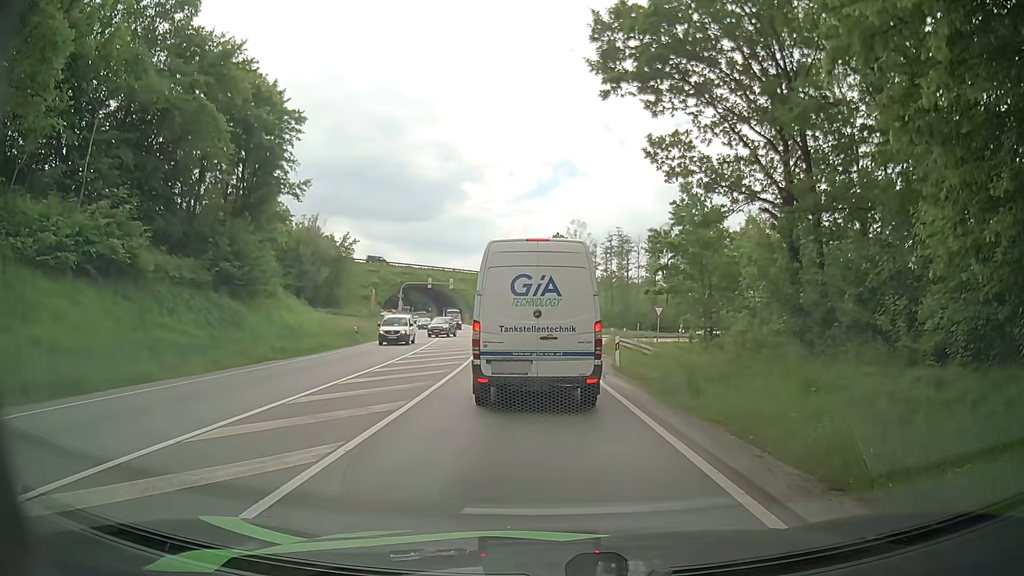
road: primary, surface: asphalt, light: Day
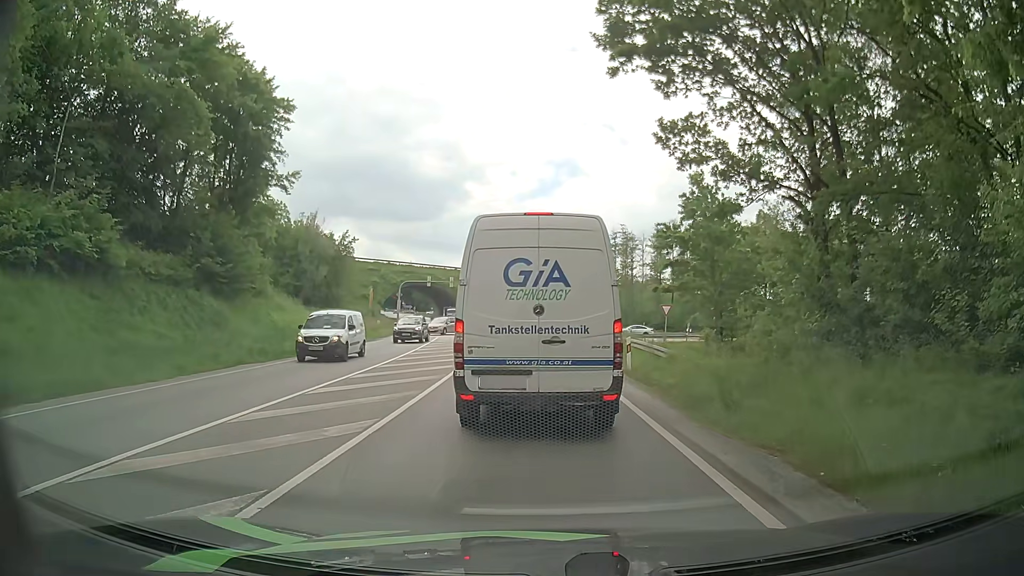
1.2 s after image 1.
(-0.1, +2.3) m; -2°
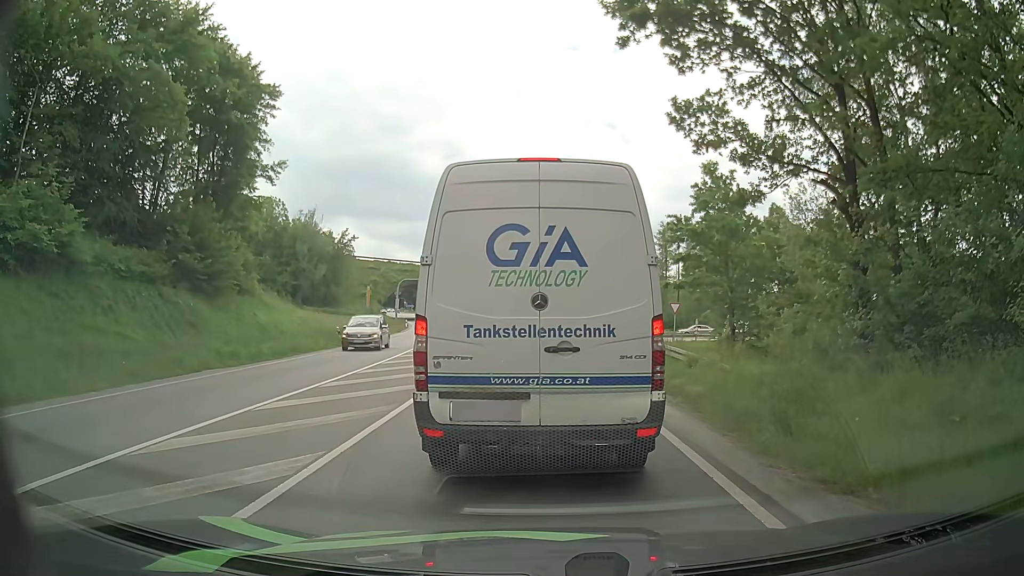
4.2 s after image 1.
(0.0, +2.5) m; 0°
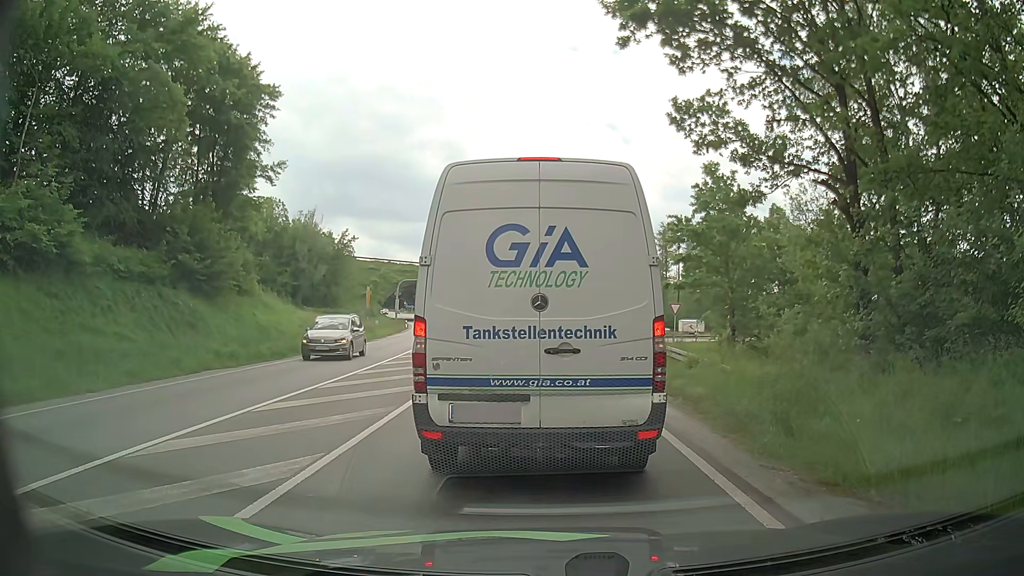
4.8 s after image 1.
(0.0, +0.1) m; 0°
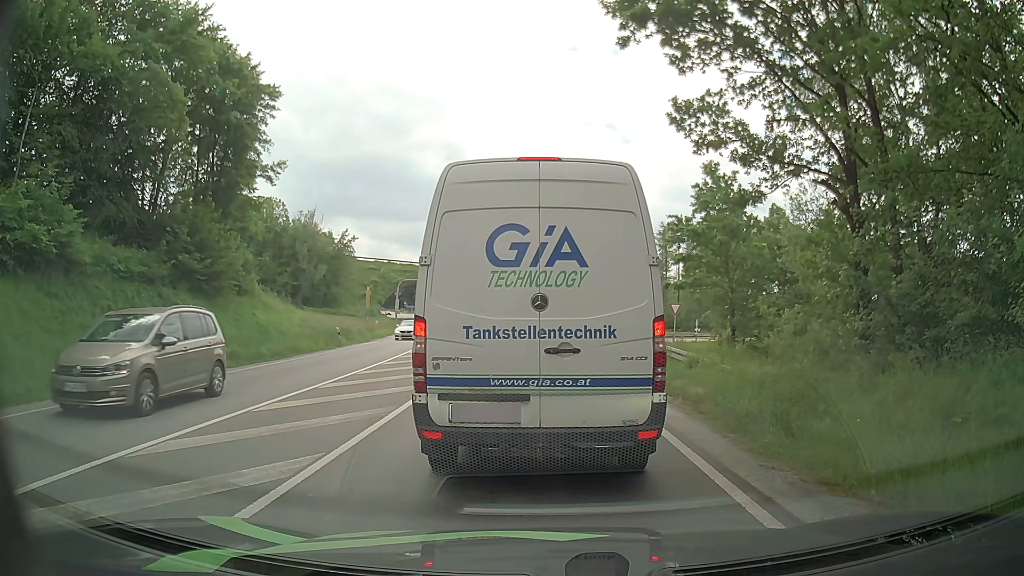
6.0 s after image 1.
(0.0, 0.0) m; 0°
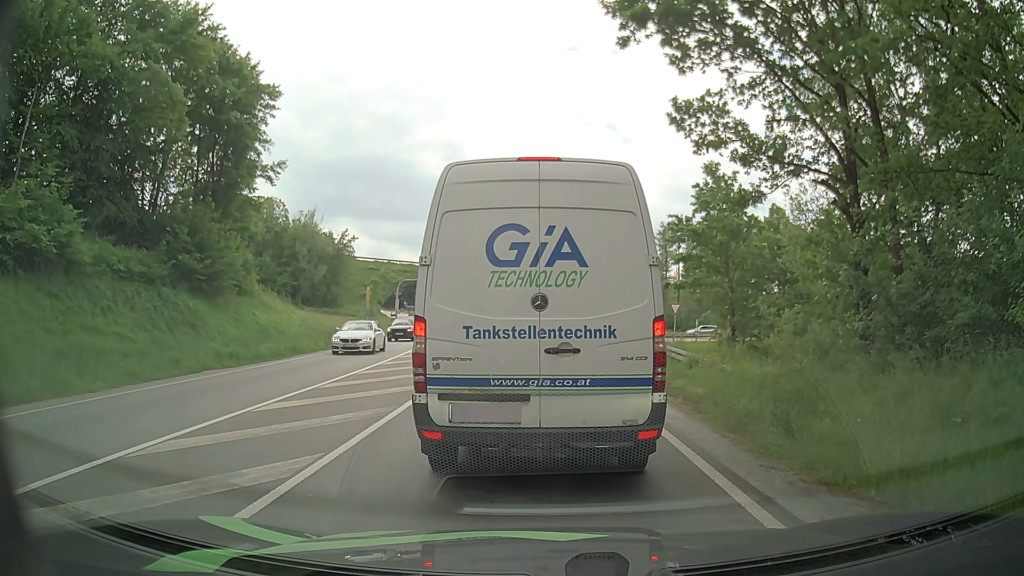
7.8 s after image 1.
(0.0, 0.0) m; 0°
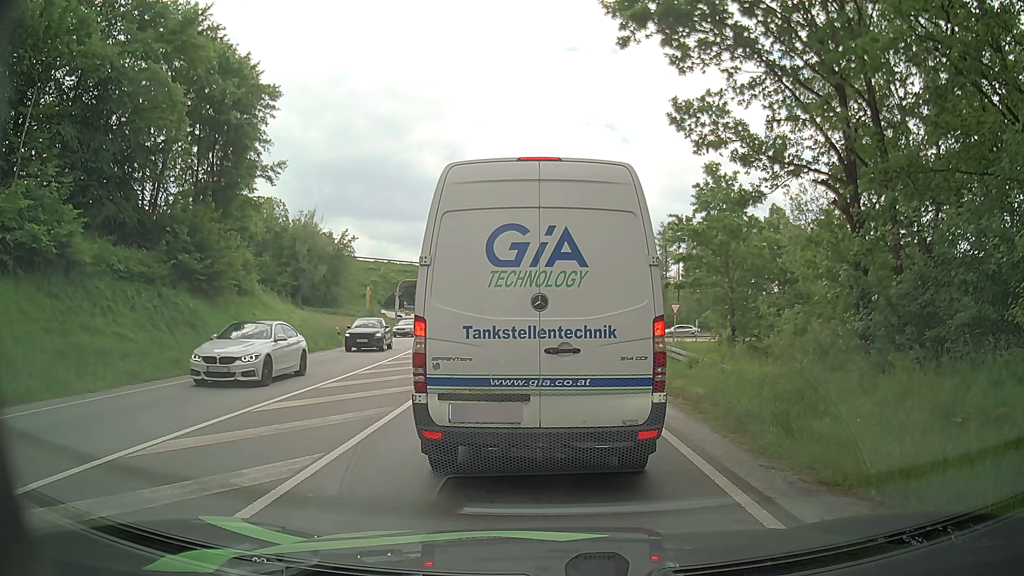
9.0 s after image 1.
(0.0, 0.0) m; 0°
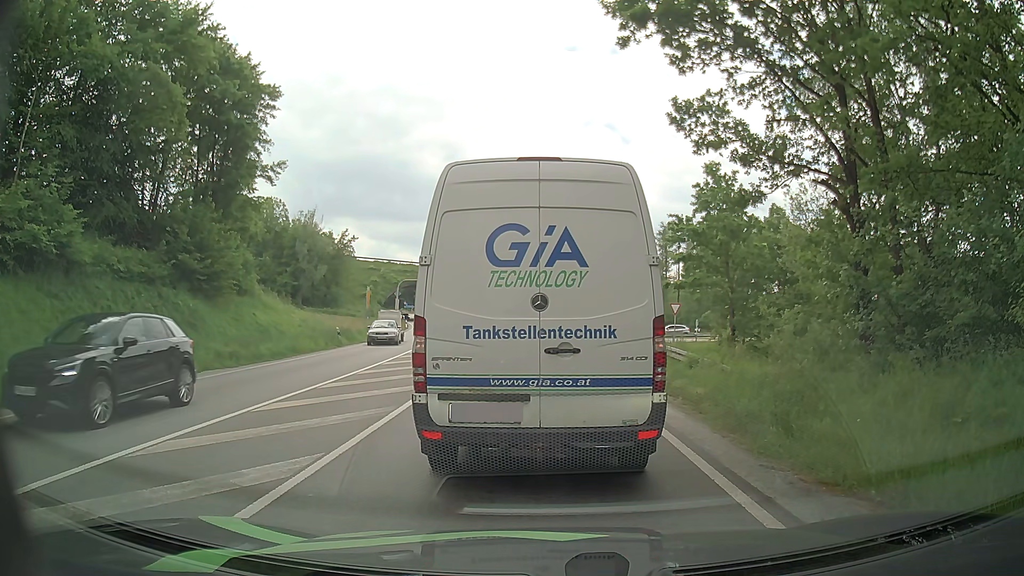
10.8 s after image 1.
(0.0, 0.0) m; 0°
(0, +10) (-1, +20) (-1, +30) (-2, +40) (-3, +50) (-5, +60) (-6, +70) (-8, +79) (-10, +89) (-12, +99) m
